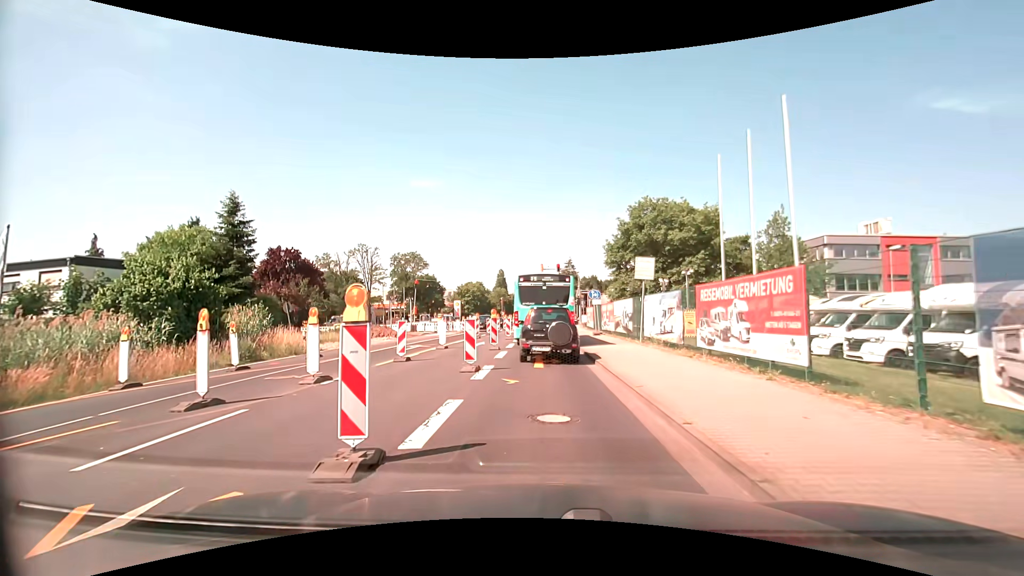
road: secondary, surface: asphalt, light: Day
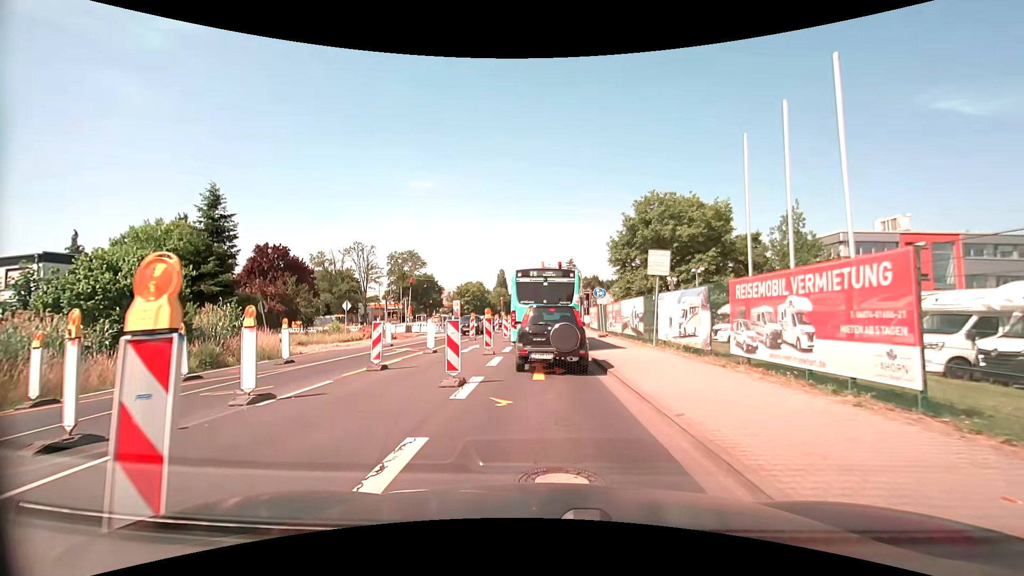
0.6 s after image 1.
(0.0, +2.4) m; +1°
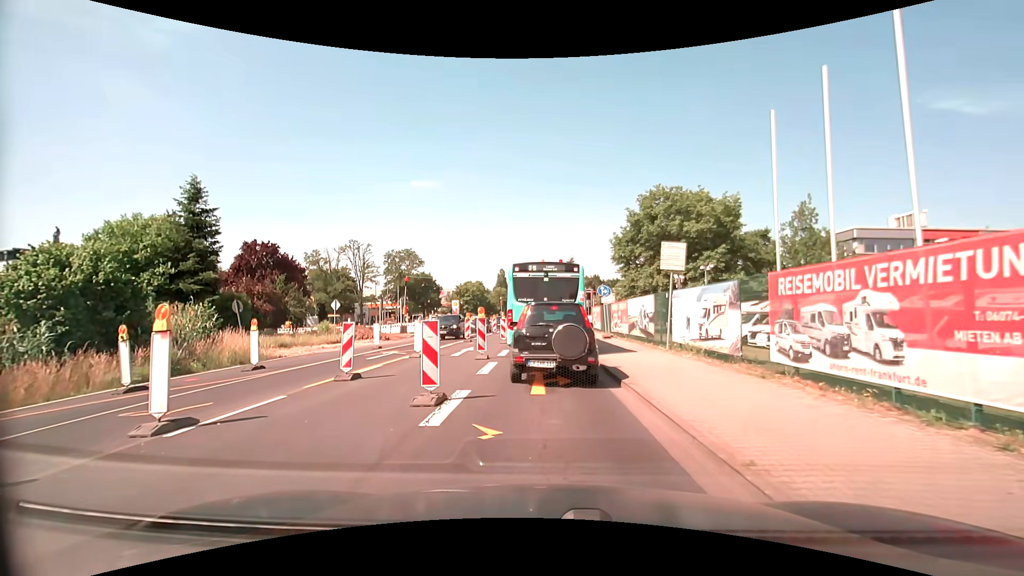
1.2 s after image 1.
(0.0, +2.0) m; -2°
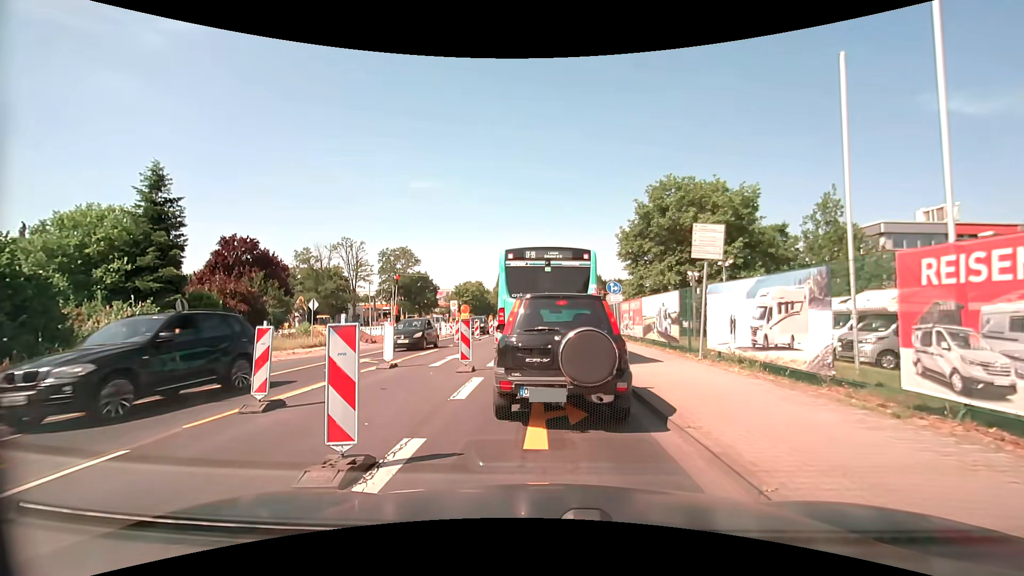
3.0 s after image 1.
(+0.1, +3.3) m; +2°
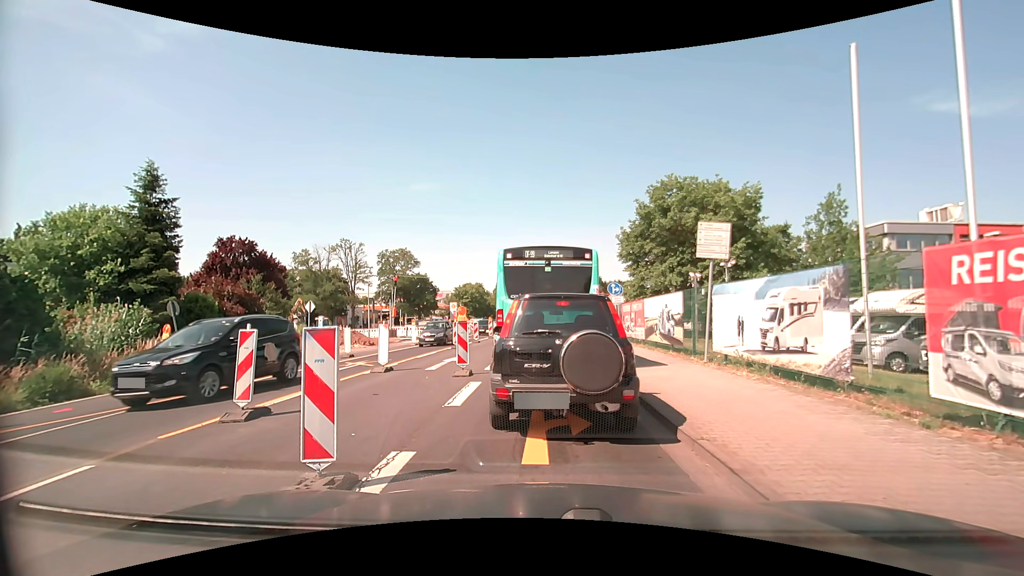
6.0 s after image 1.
(0.0, +0.5) m; 0°
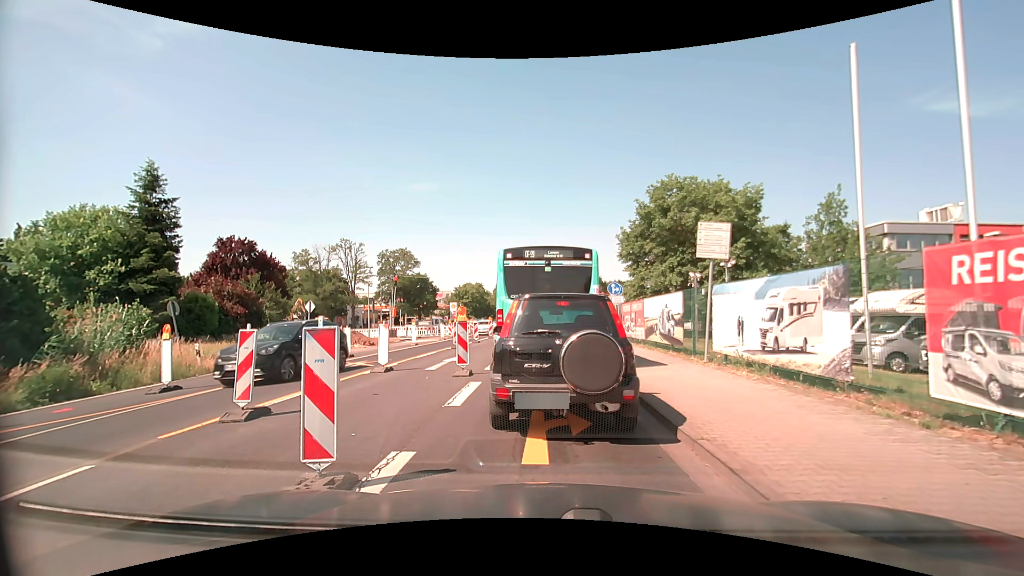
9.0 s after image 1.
(0.0, 0.0) m; 0°
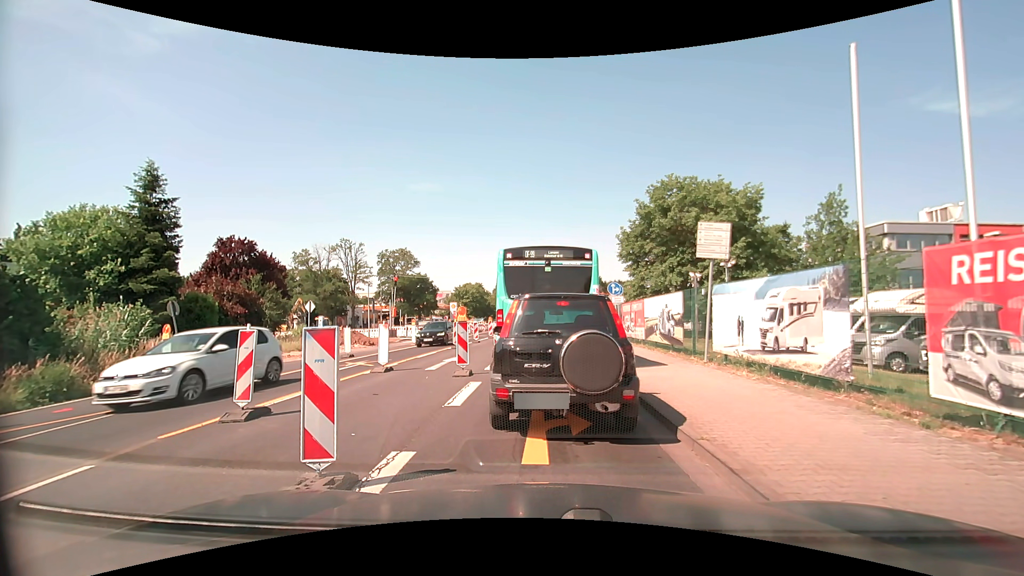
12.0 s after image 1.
(0.0, 0.0) m; 0°
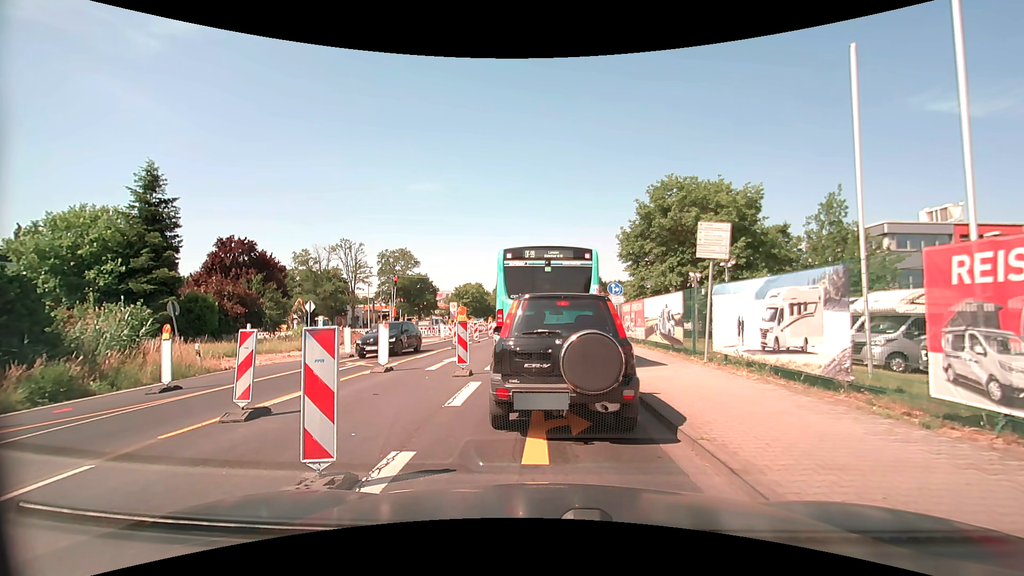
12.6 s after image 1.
(0.0, 0.0) m; 0°
